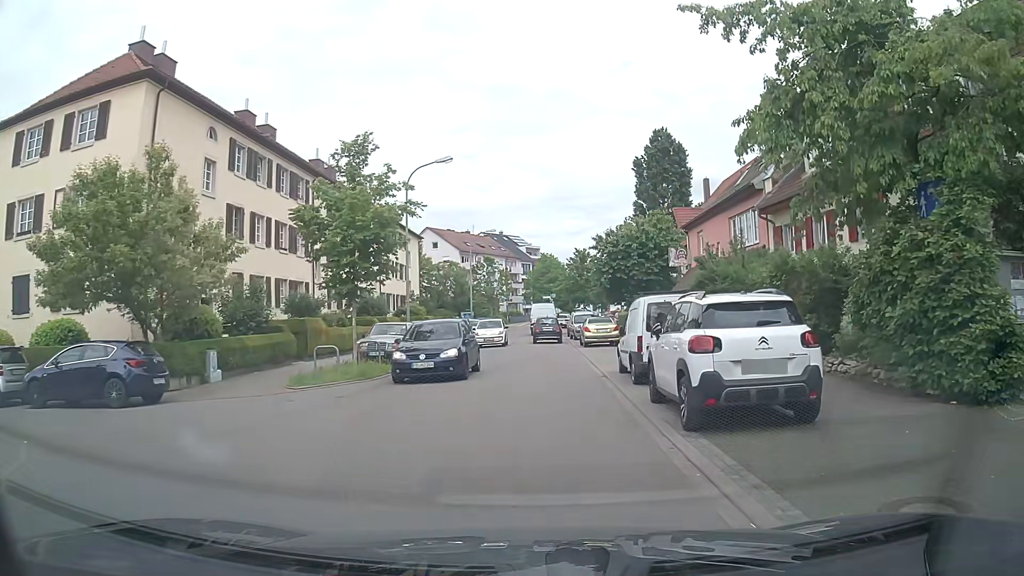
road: tertiary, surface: asphalt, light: Day
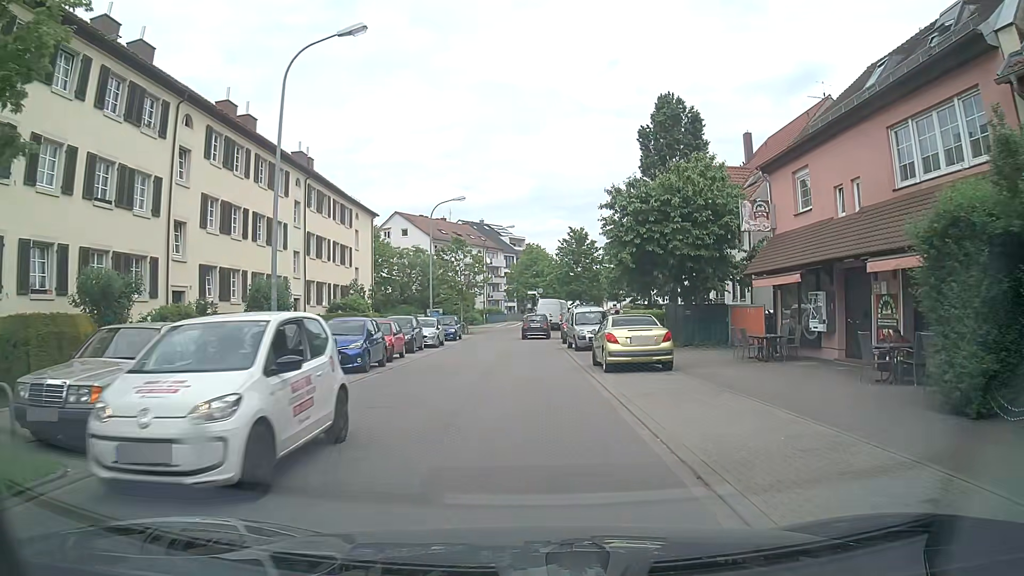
(+0.2, +15.3) m; 0°
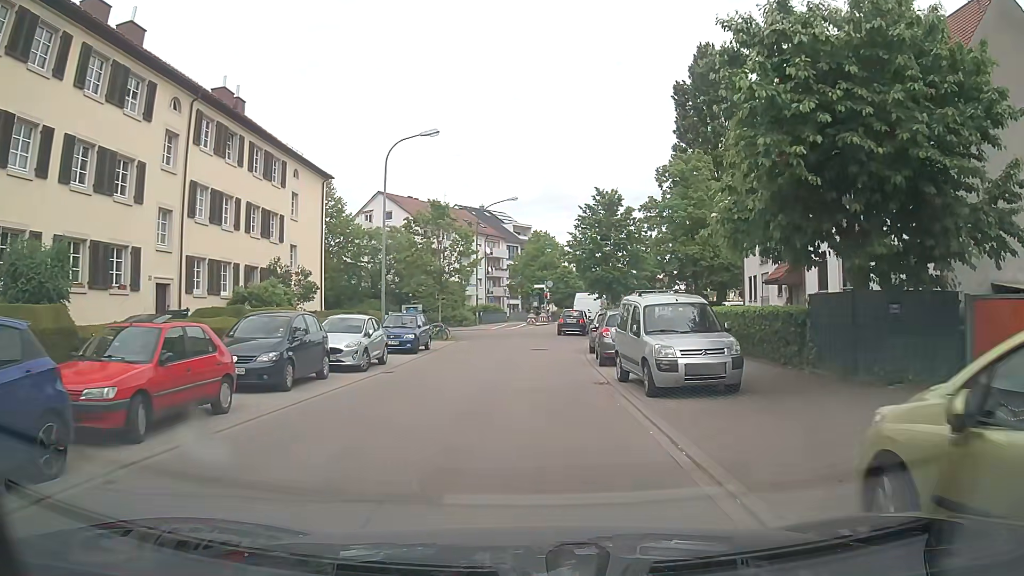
(+0.1, +15.8) m; 0°
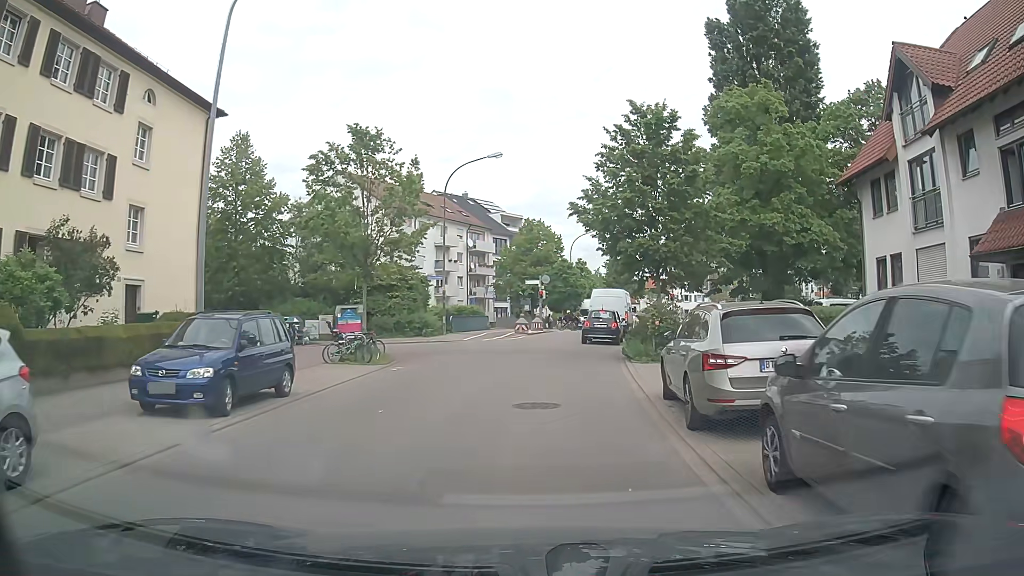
(0.0, +15.6) m; 0°
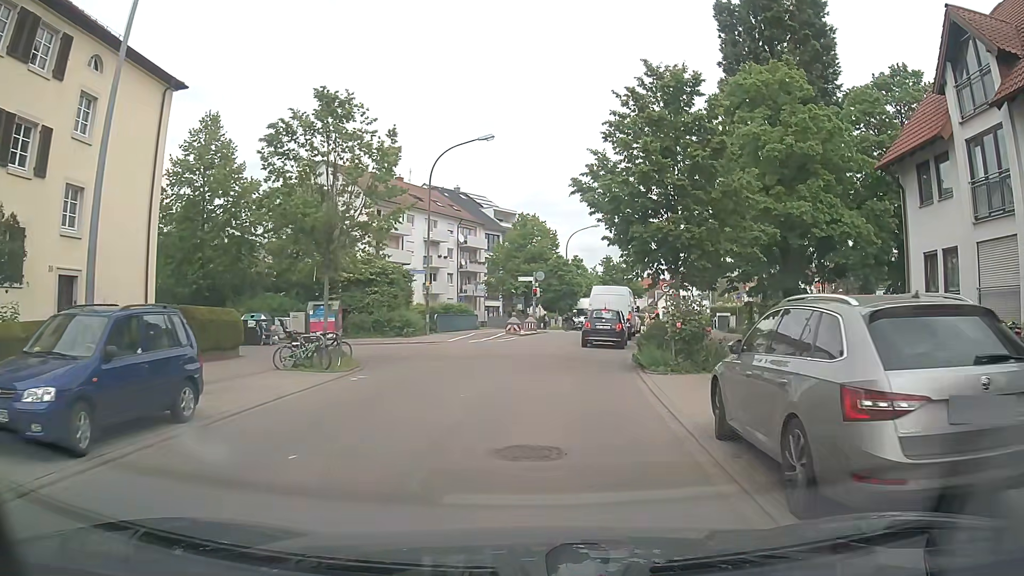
(+0.1, +3.5) m; +2°
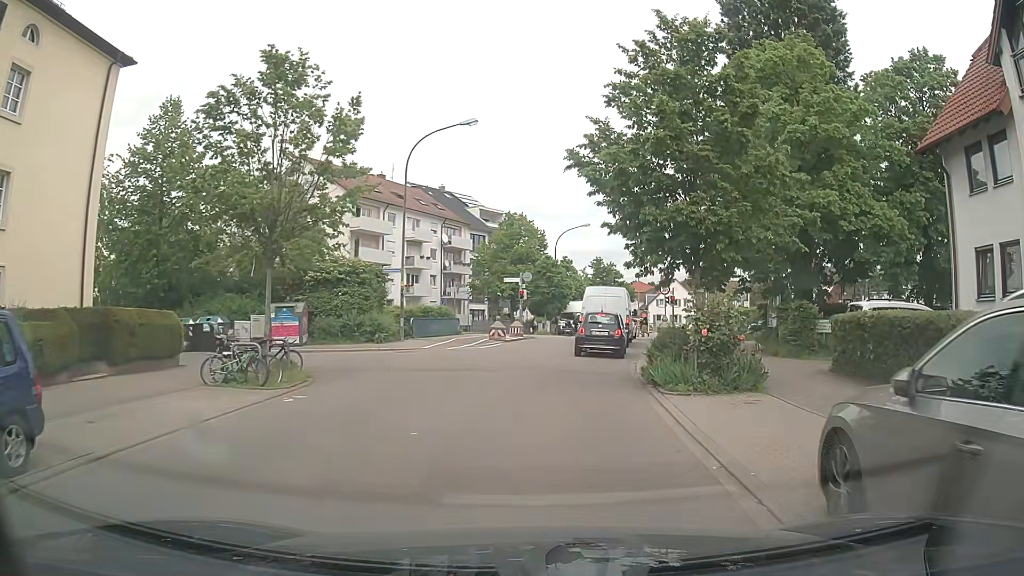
(0.0, +3.3) m; +1°
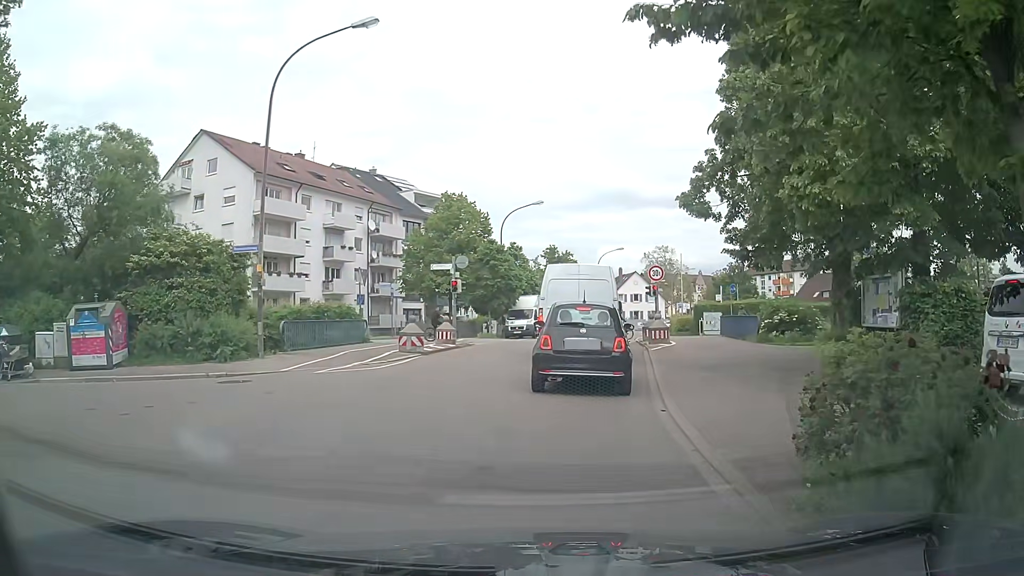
(+0.4, +10.7) m; +4°
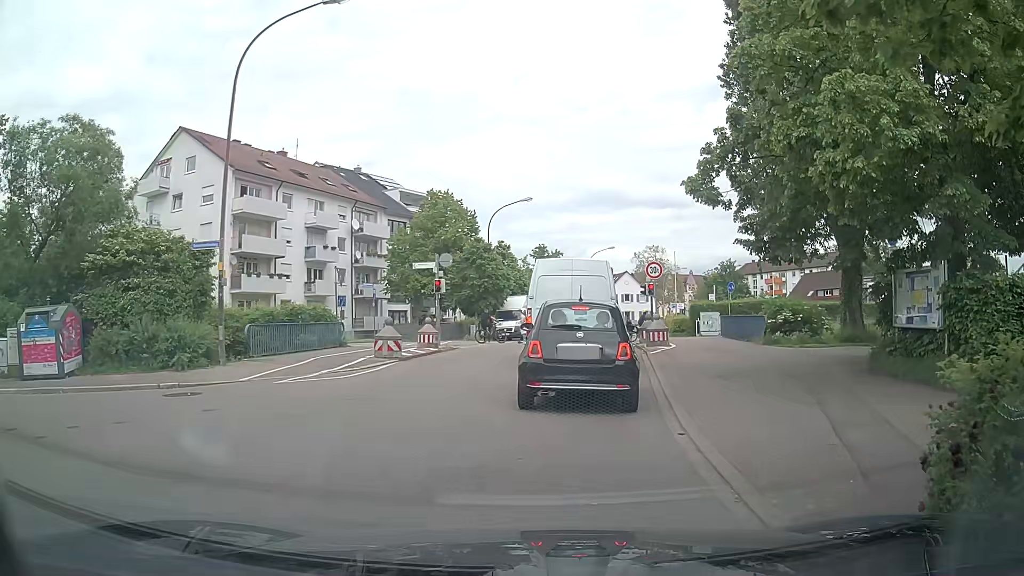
(0.0, +1.8) m; -1°
